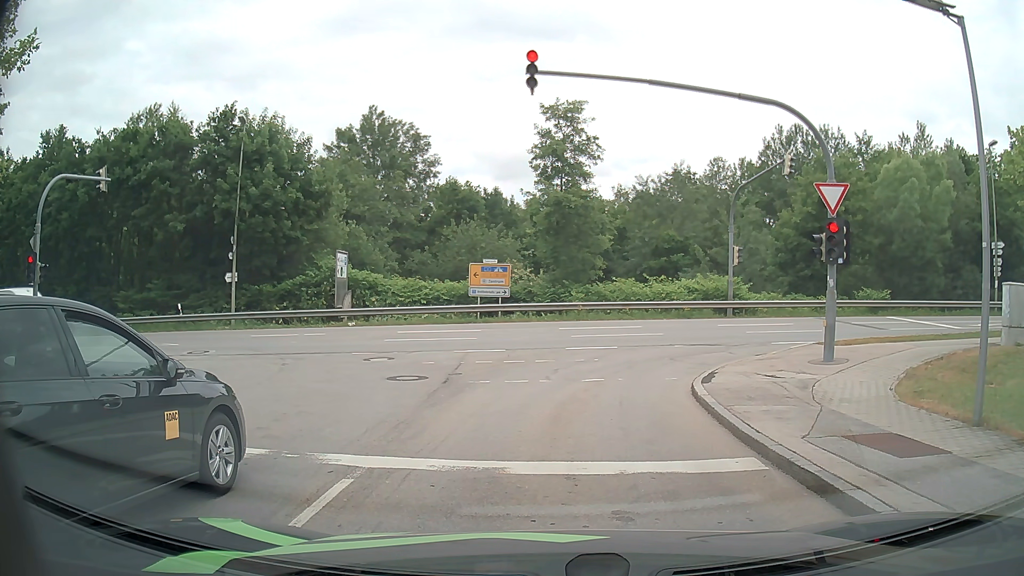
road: residential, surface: asphalt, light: Day
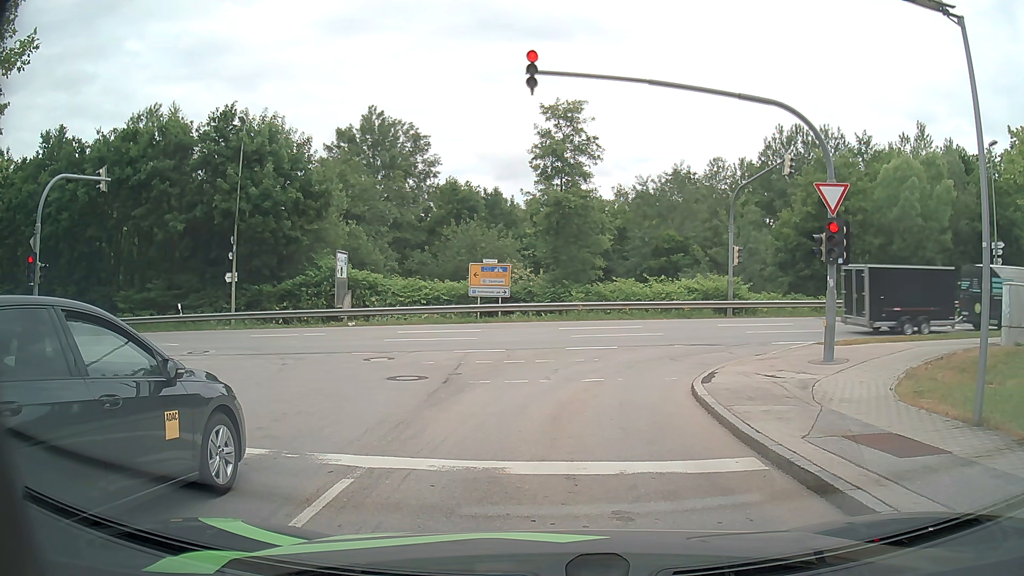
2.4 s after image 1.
(0.0, 0.0) m; 0°
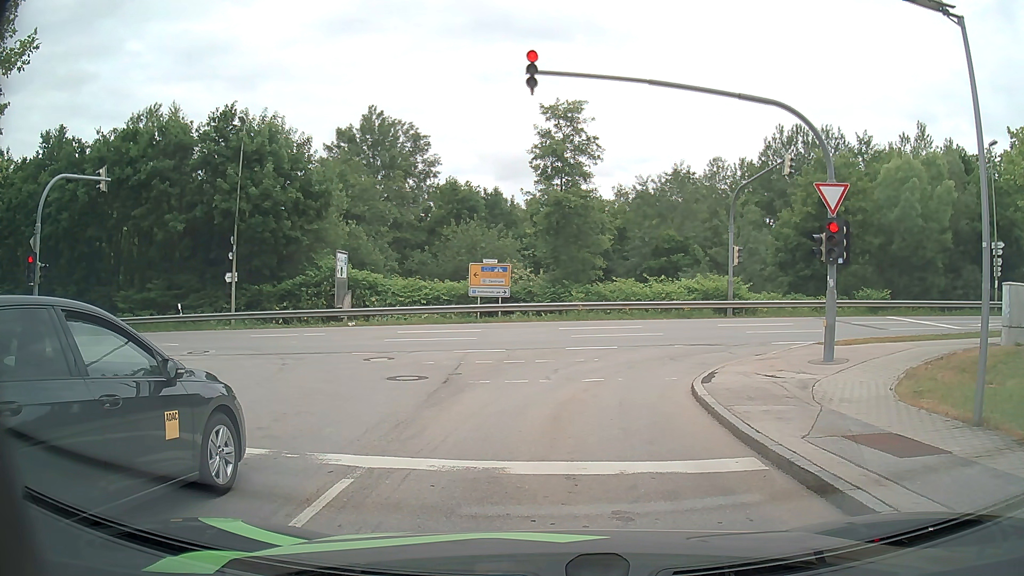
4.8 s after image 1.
(0.0, 0.0) m; 0°
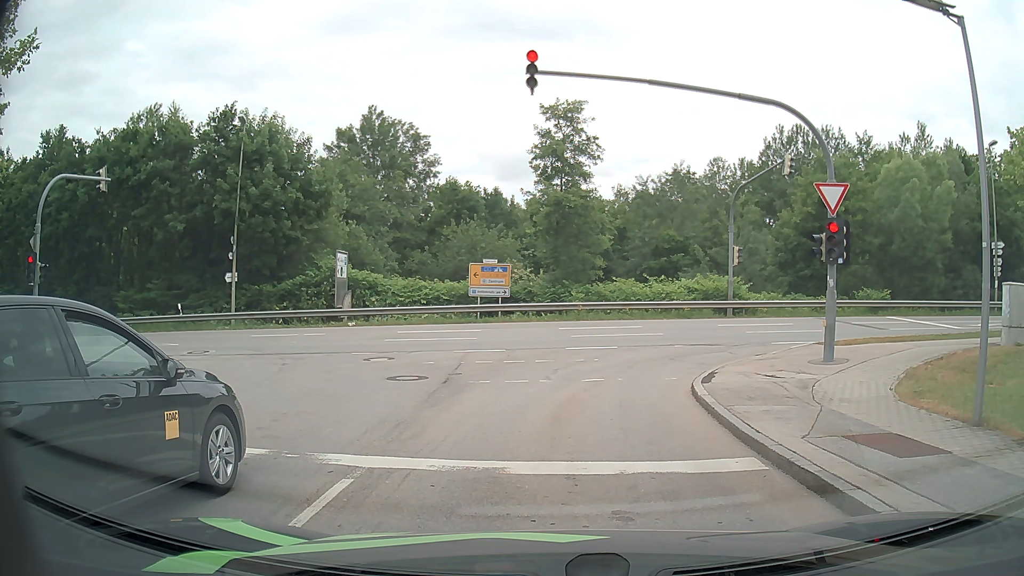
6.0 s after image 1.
(0.0, 0.0) m; 0°
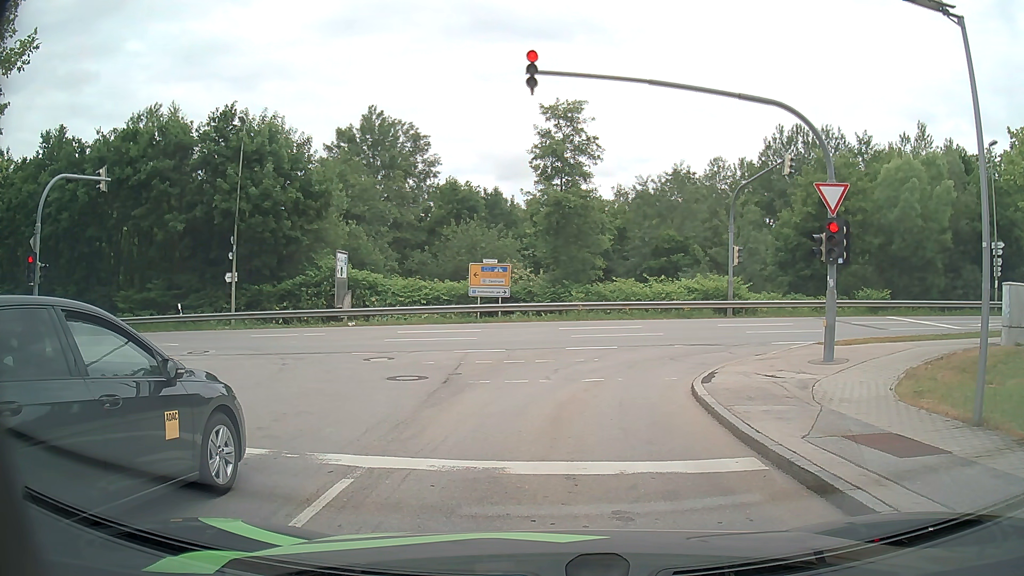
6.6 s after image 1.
(0.0, 0.0) m; 0°
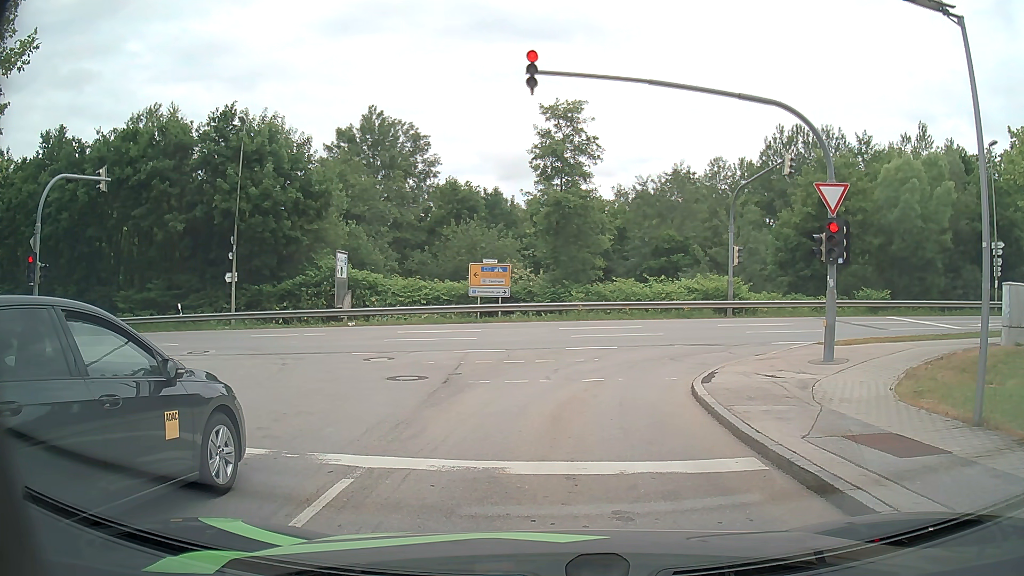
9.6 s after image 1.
(0.0, 0.0) m; 0°
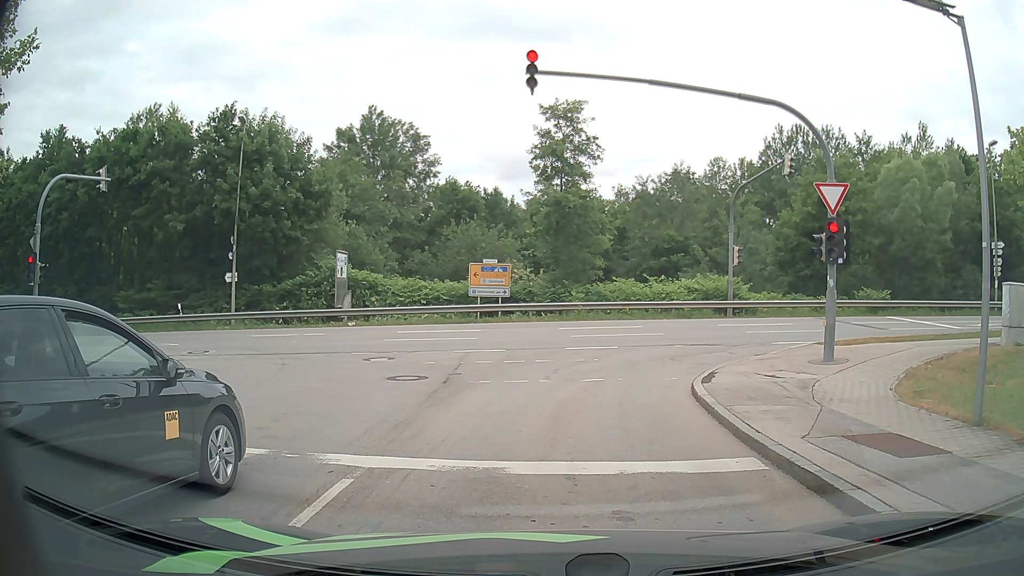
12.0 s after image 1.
(0.0, 0.0) m; 0°
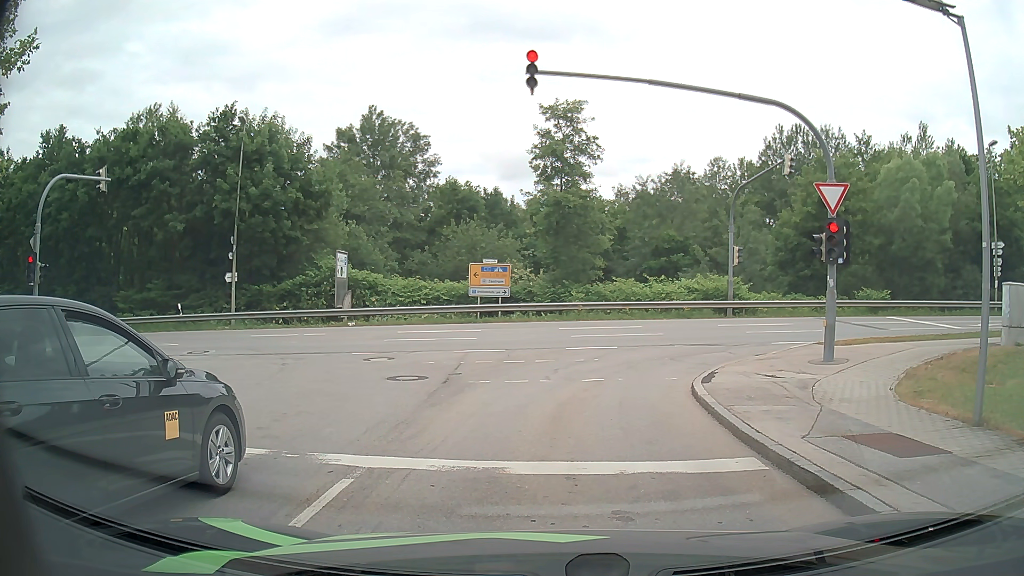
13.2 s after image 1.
(0.0, 0.0) m; 0°
